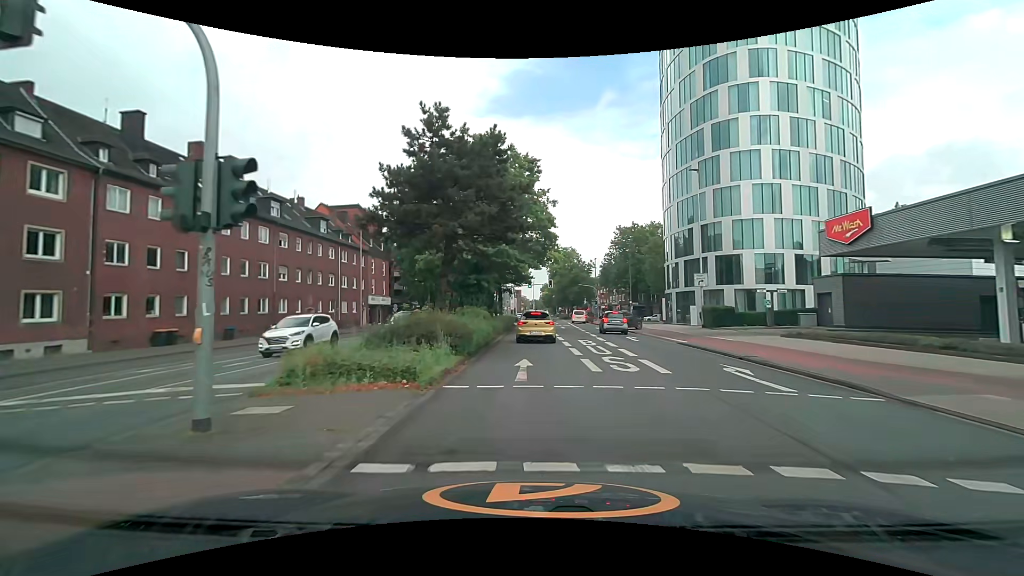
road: secondary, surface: asphalt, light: Day
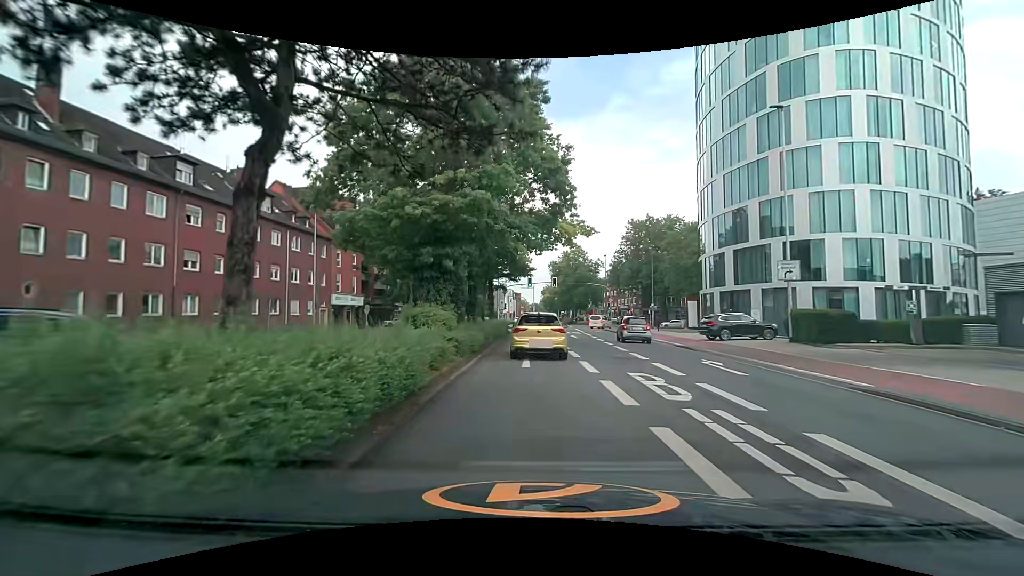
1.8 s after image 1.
(0.0, +12.8) m; 0°
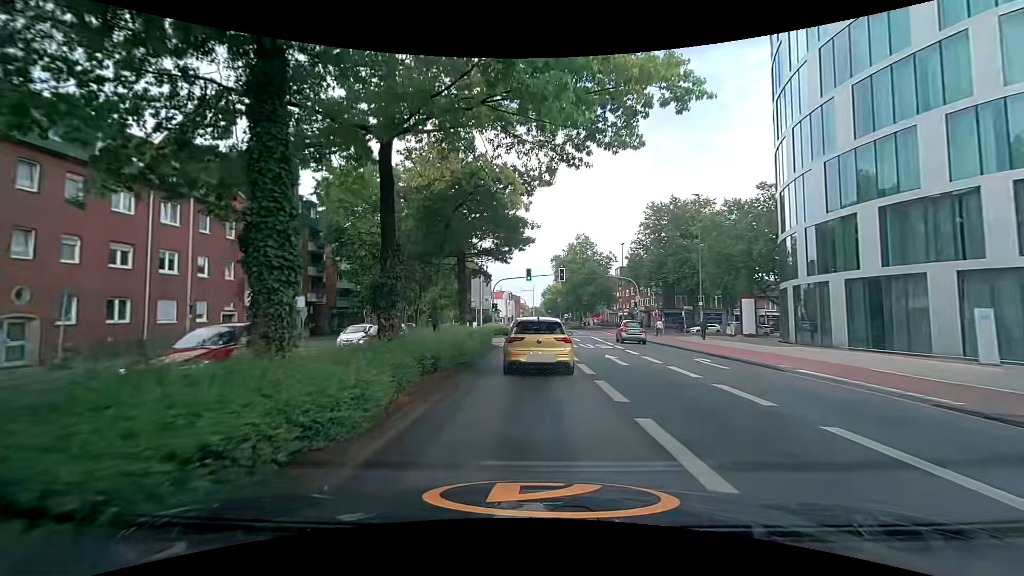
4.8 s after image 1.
(0.0, +17.0) m; 0°
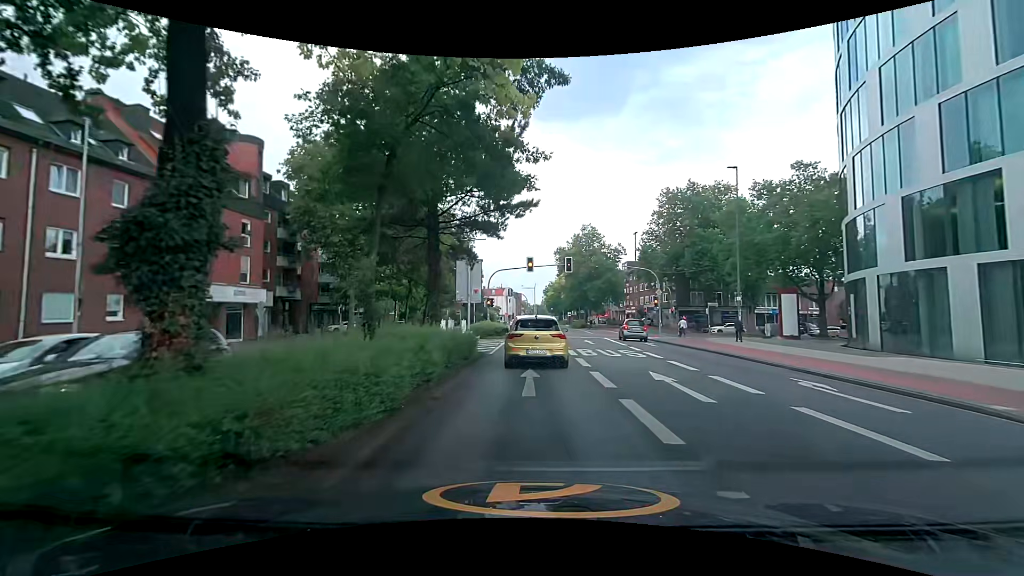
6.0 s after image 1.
(0.0, +7.5) m; +1°
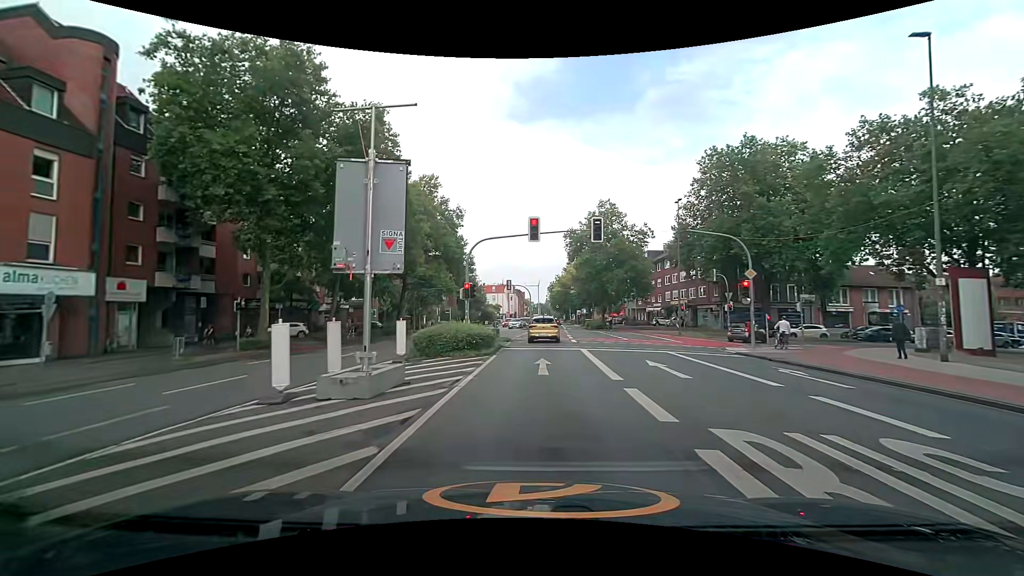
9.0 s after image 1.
(-0.2, +16.6) m; -1°
